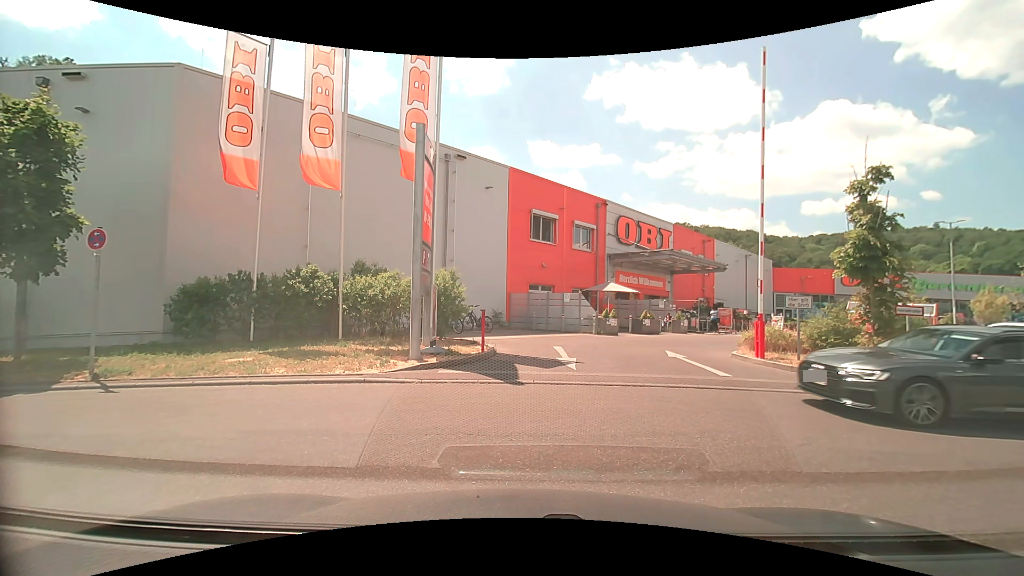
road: service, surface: paving_stones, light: Day
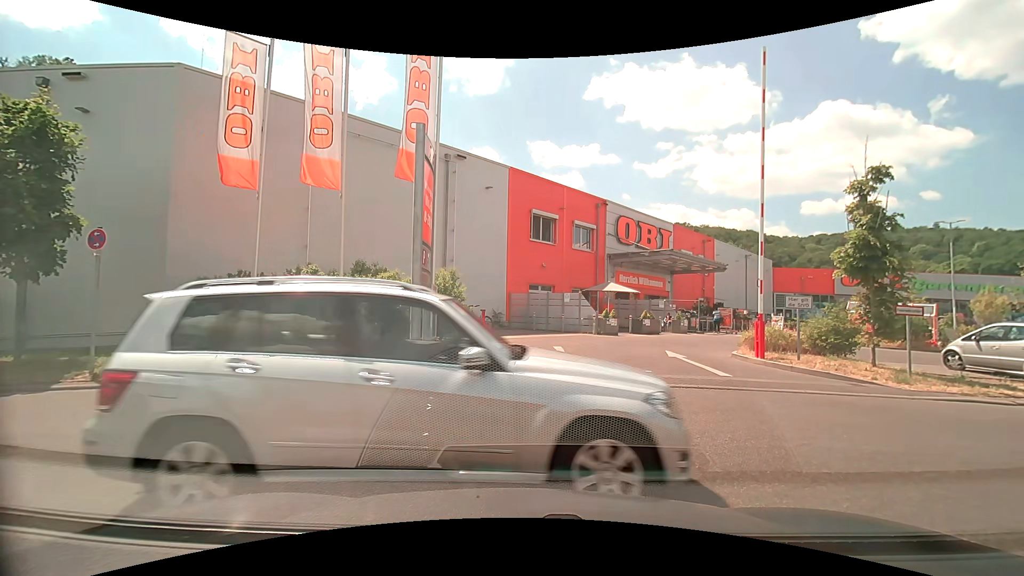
(0.0, 0.0) m; 0°
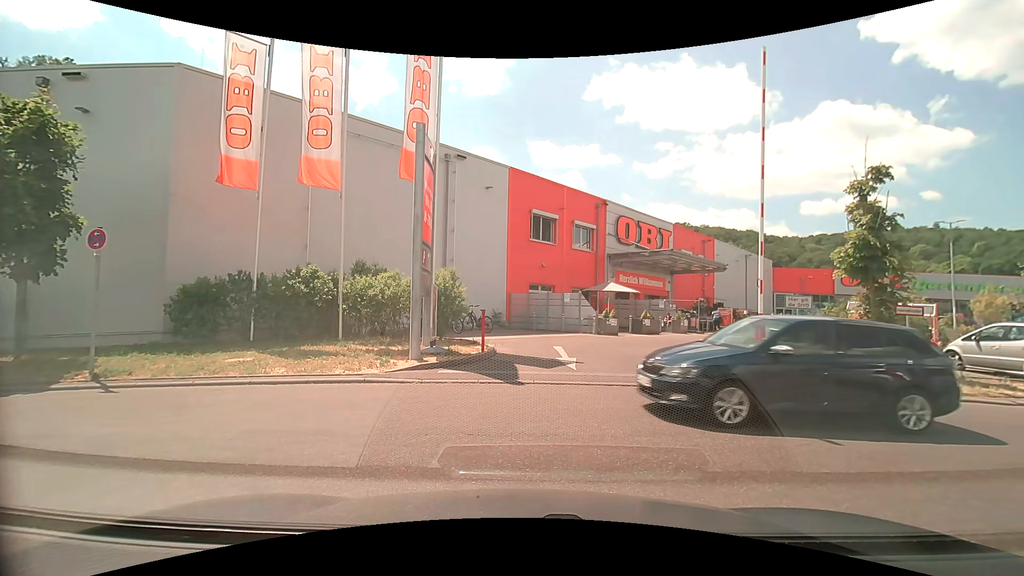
(0.0, 0.0) m; 0°
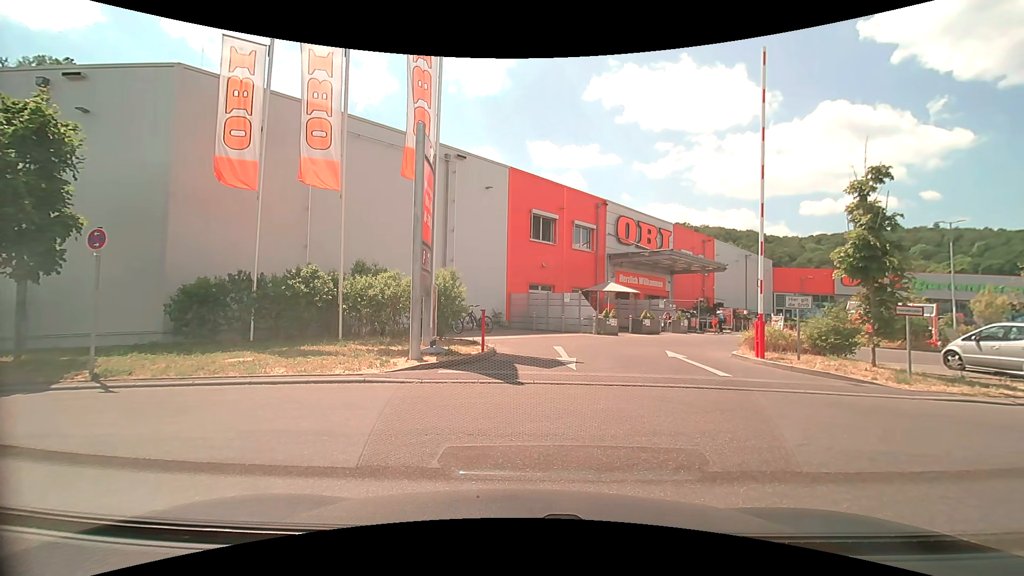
(0.0, 0.0) m; 0°
